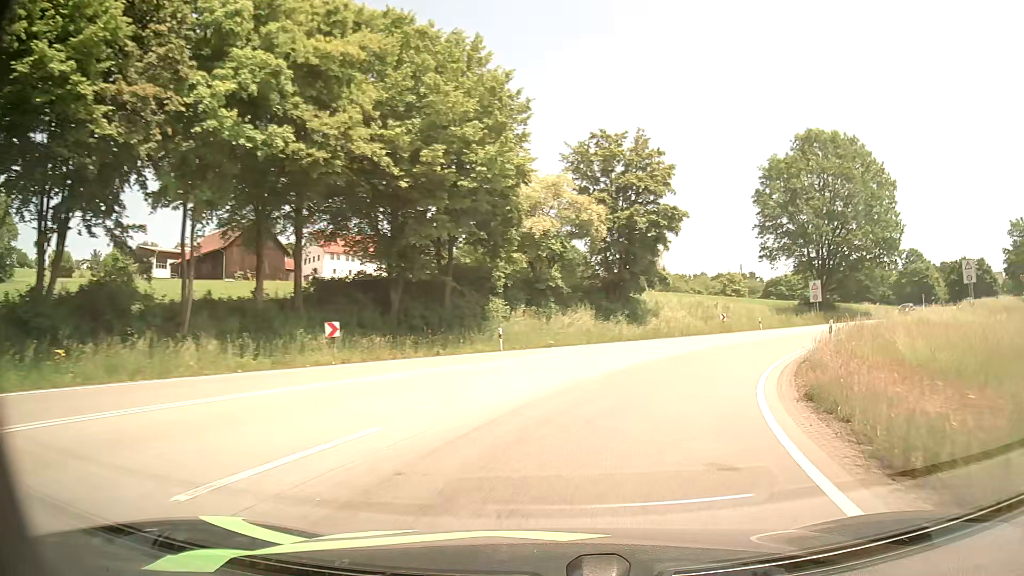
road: primary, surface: asphalt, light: Day
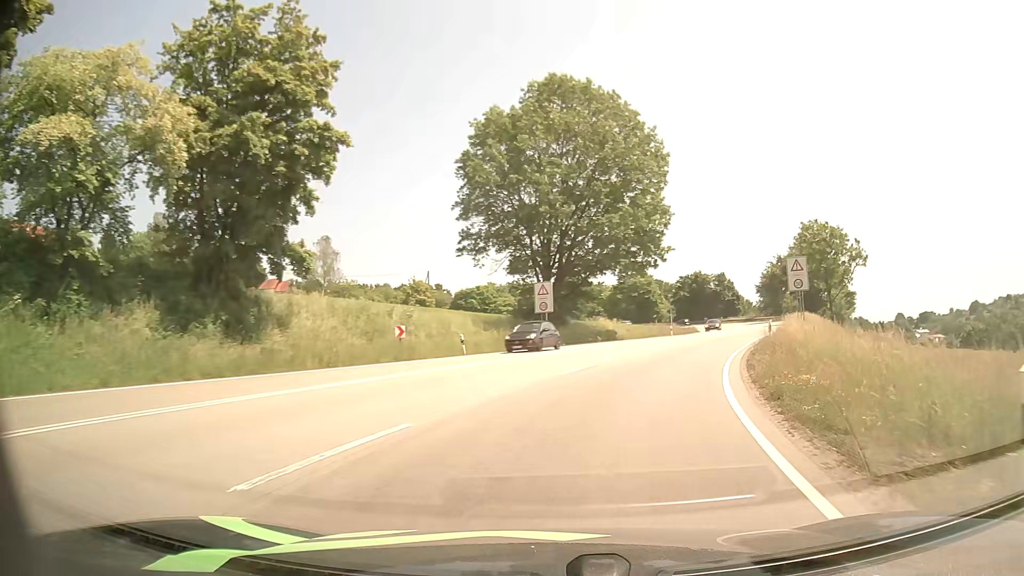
(+5.2, +20.8) m; +27°
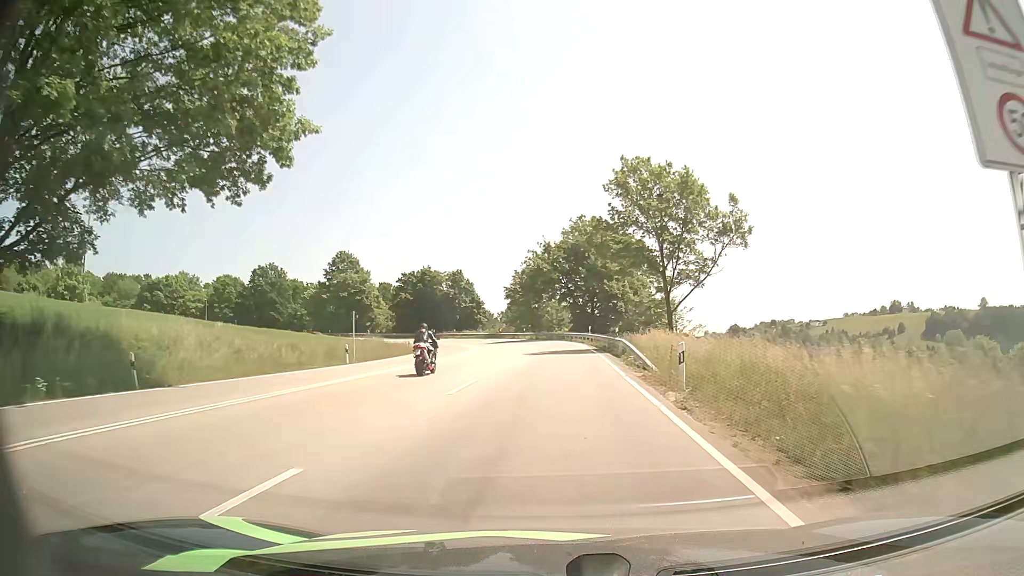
(+9.5, +35.6) m; +23°
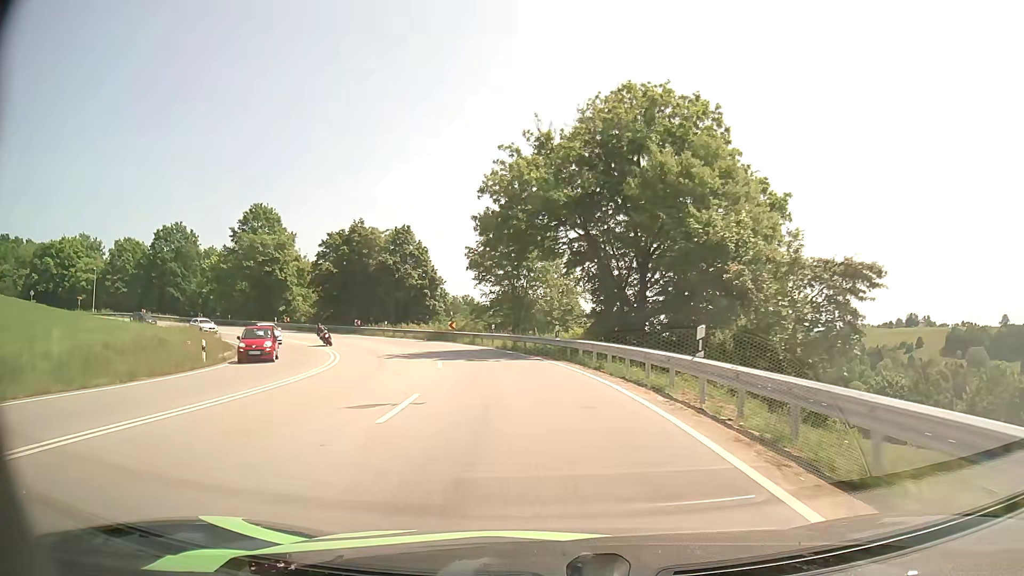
(+0.5, +40.7) m; 0°
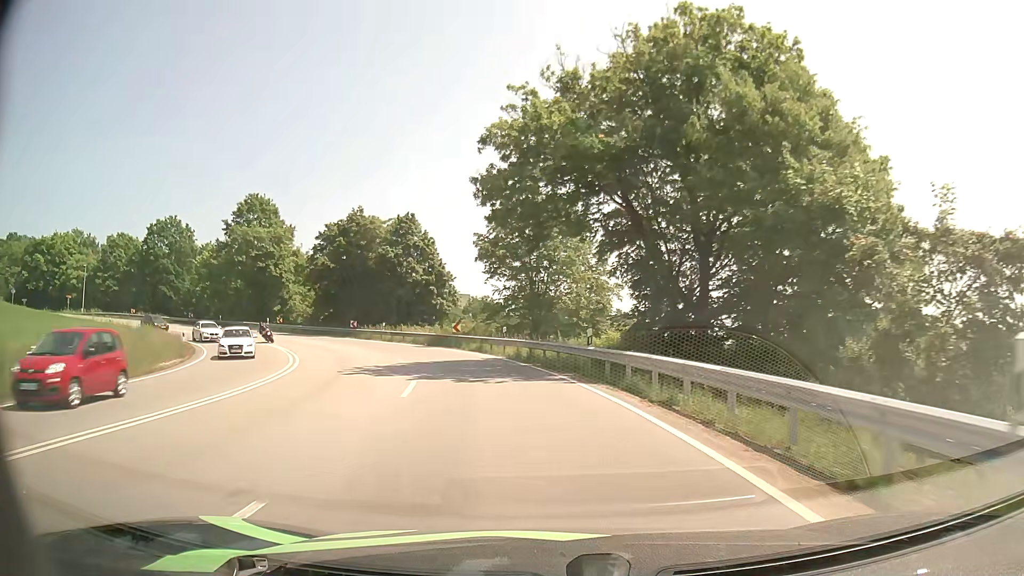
(-0.2, +8.3) m; -2°
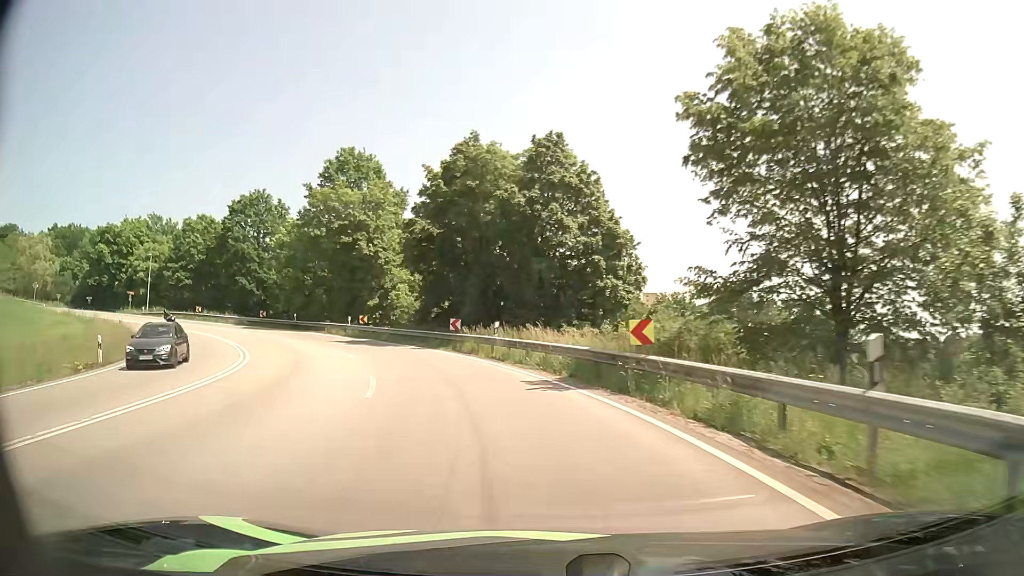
(-2.9, +24.6) m; -15°
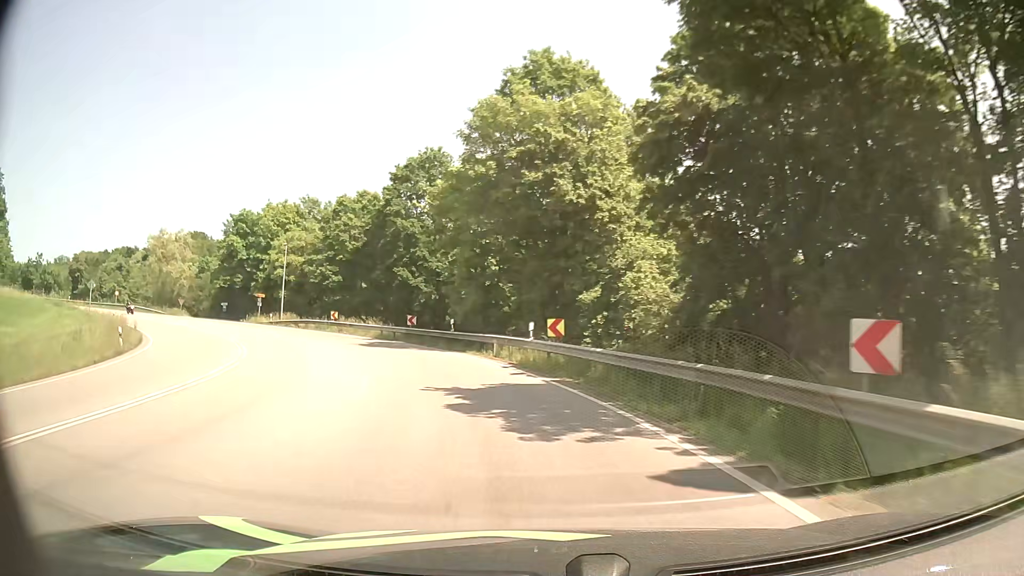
(-4.5, +24.2) m; -21°
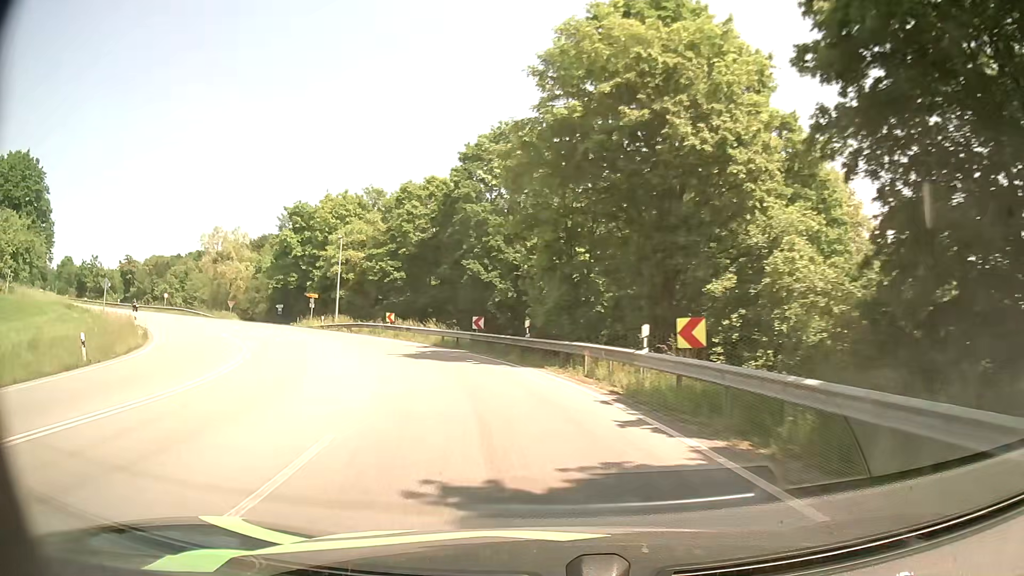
(-0.5, +8.2) m; -8°
(-1, +10) (-3, +20) (-7, +29) (-12, +38) (-18, +45) (-25, +52) (-33, +59) (-41, +64) (-50, +70) (-58, +76) m
